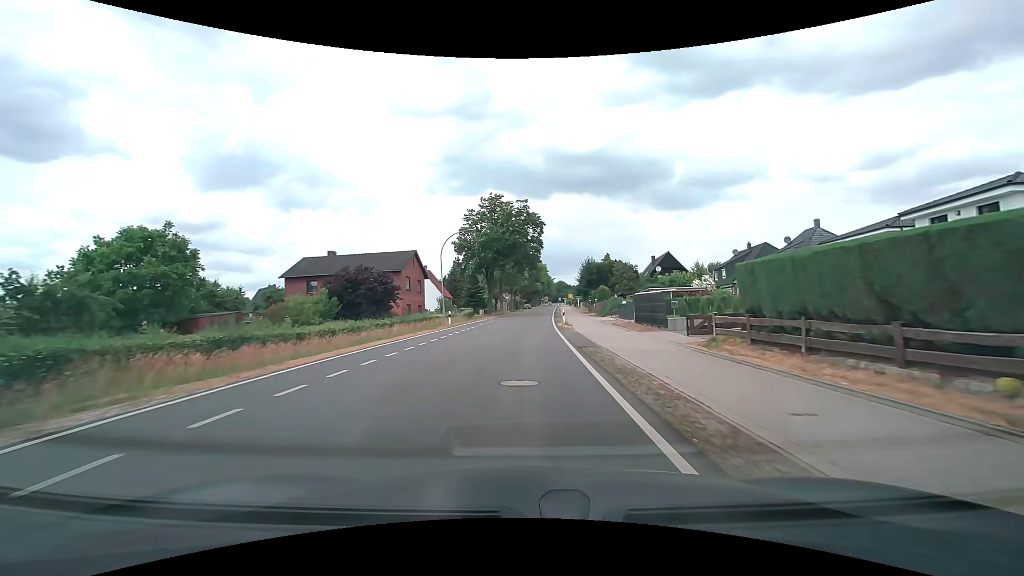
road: tertiary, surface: asphalt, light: Day
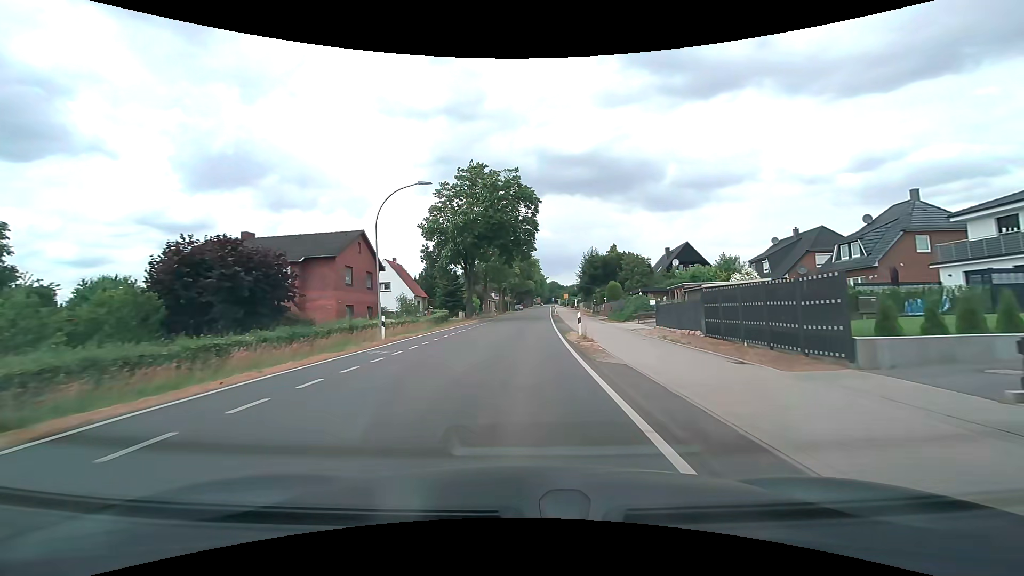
(+0.2, +15.2) m; +1°
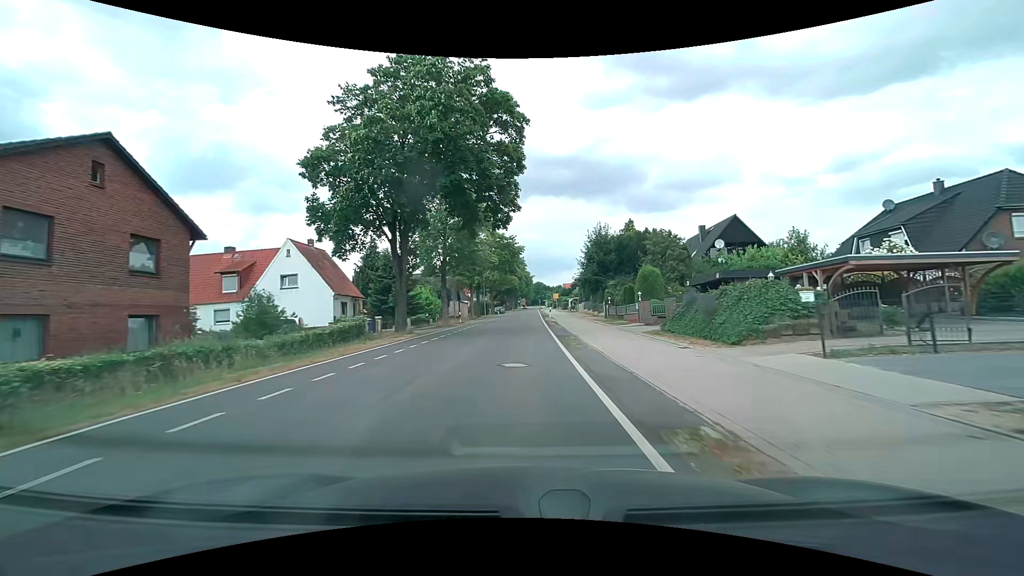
(+0.4, +22.8) m; +2°
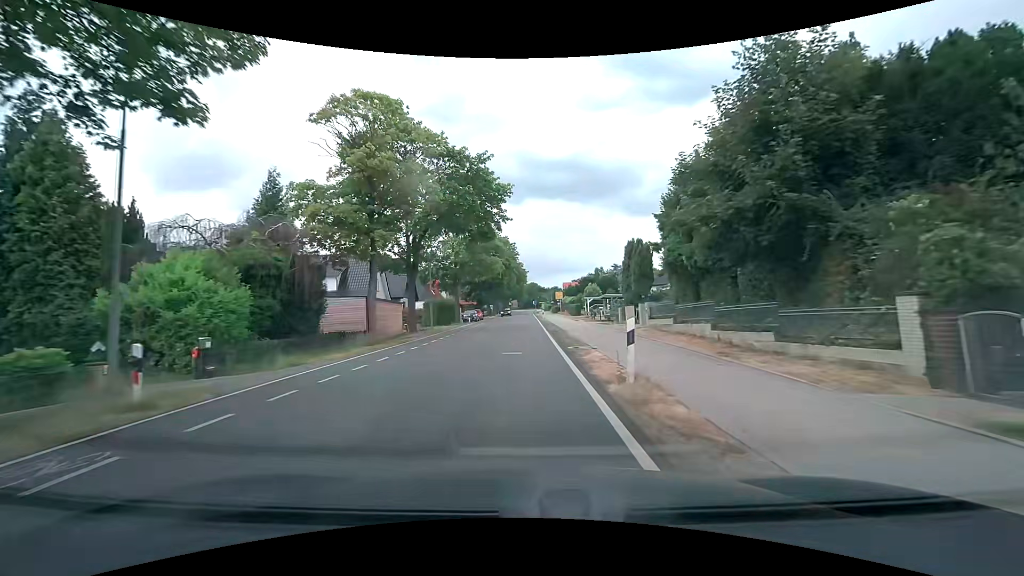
(+0.3, +37.9) m; 0°
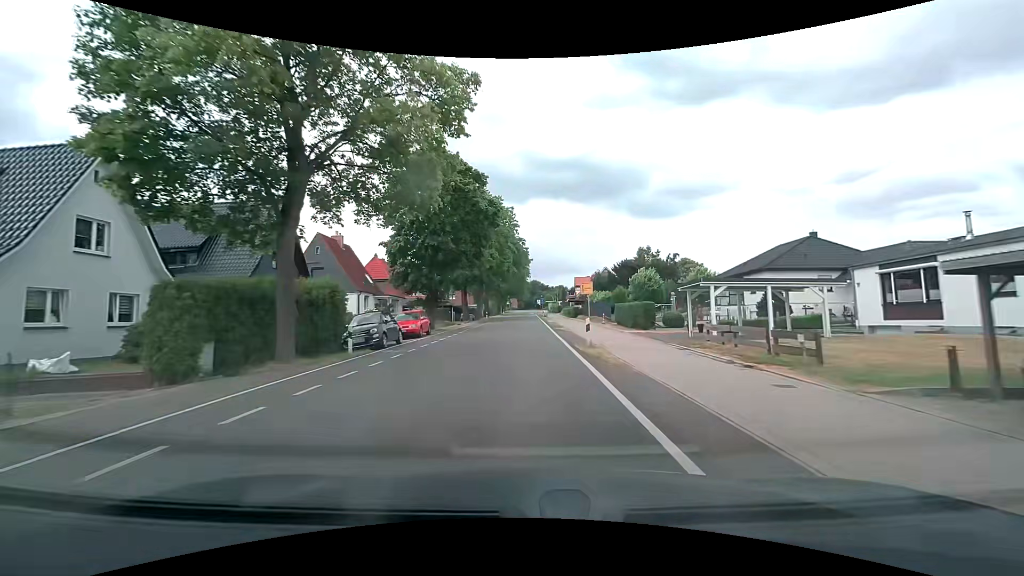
(0.0, +38.0) m; 0°
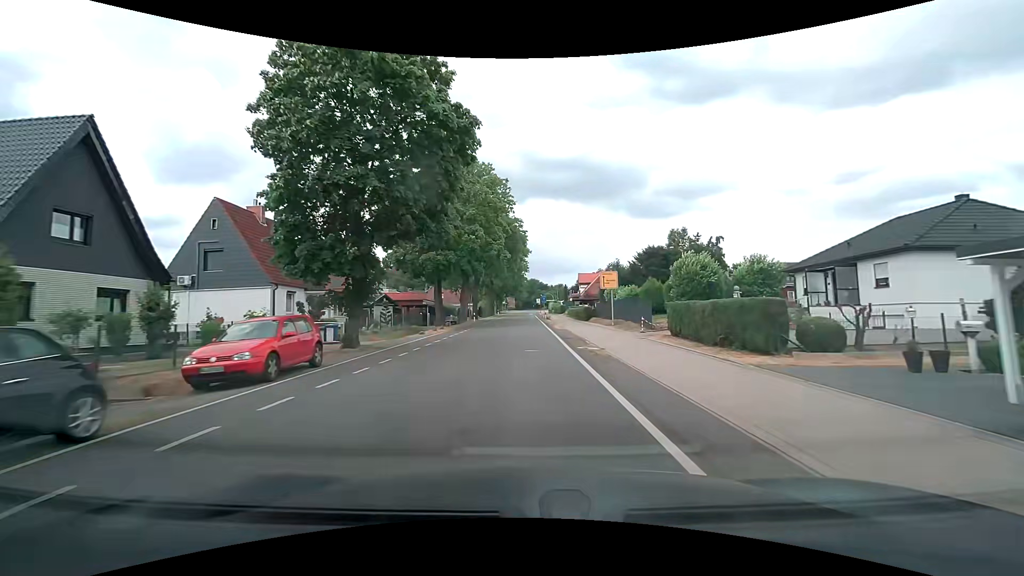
(0.0, +15.2) m; 0°
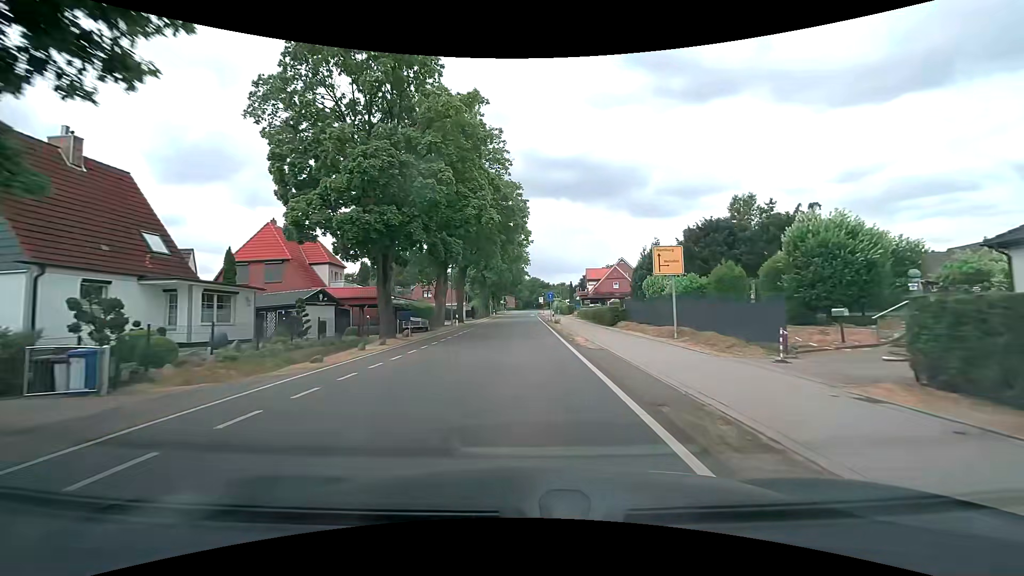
(0.0, +15.2) m; 0°
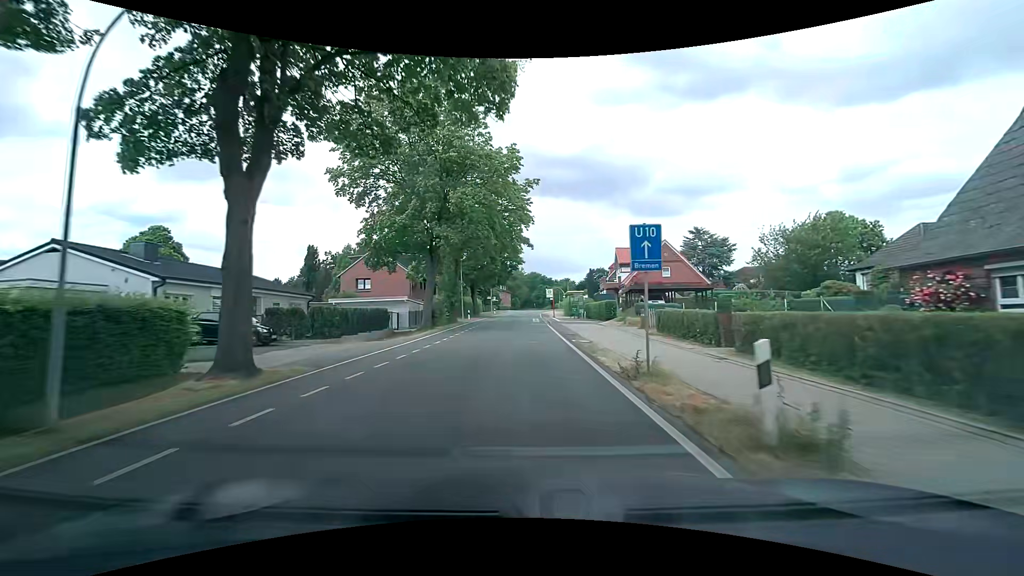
(-0.2, +38.1) m; 0°
(0, +10) (0, +20) (0, +30) (0, +40) (0, +50) (0, +60) (0, +70) (0, +80) (0, +90) (+1, +100) m
